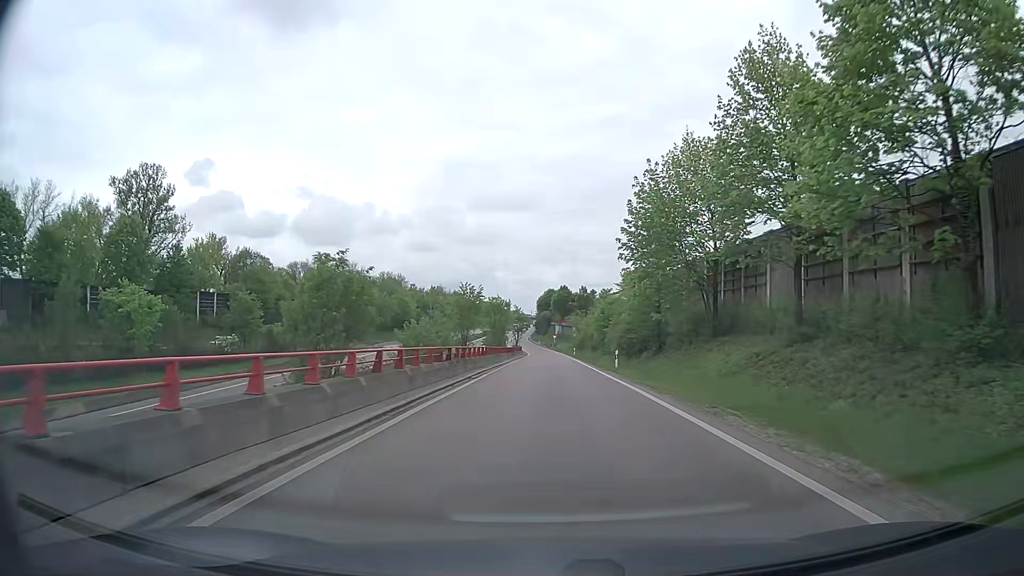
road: trunk_link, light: Day
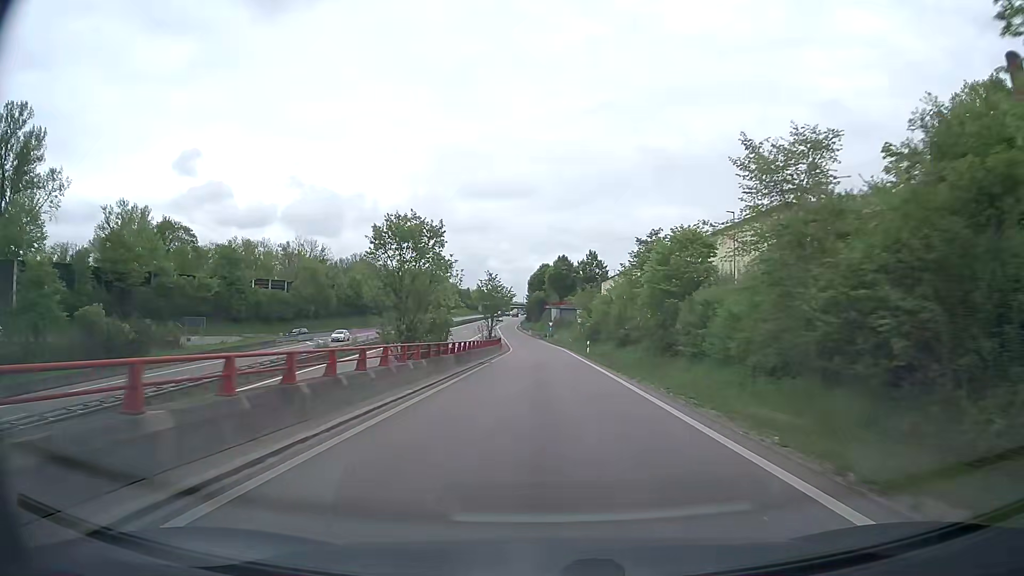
(+0.2, +37.6) m; 0°
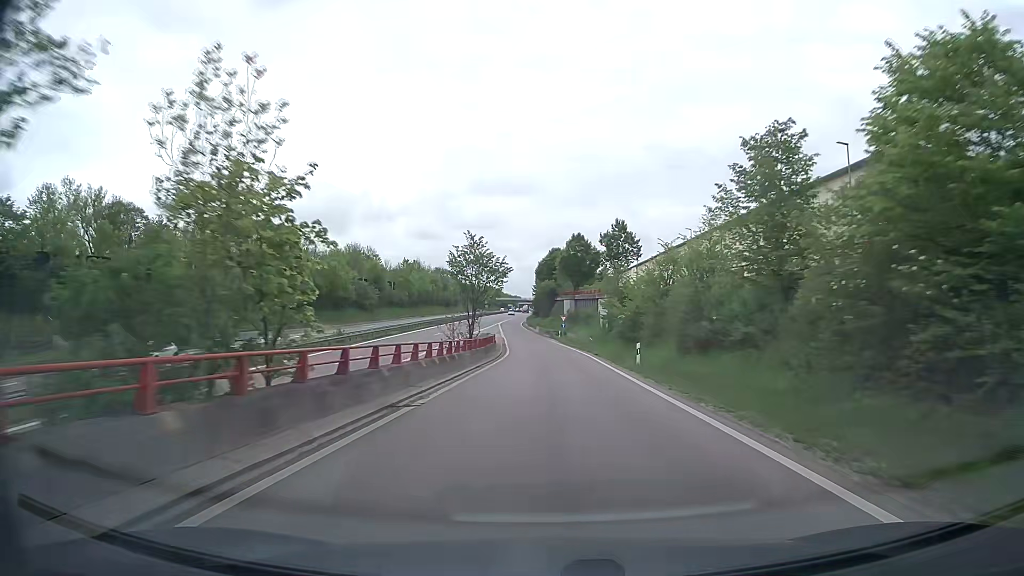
(-0.1, +21.8) m; -1°
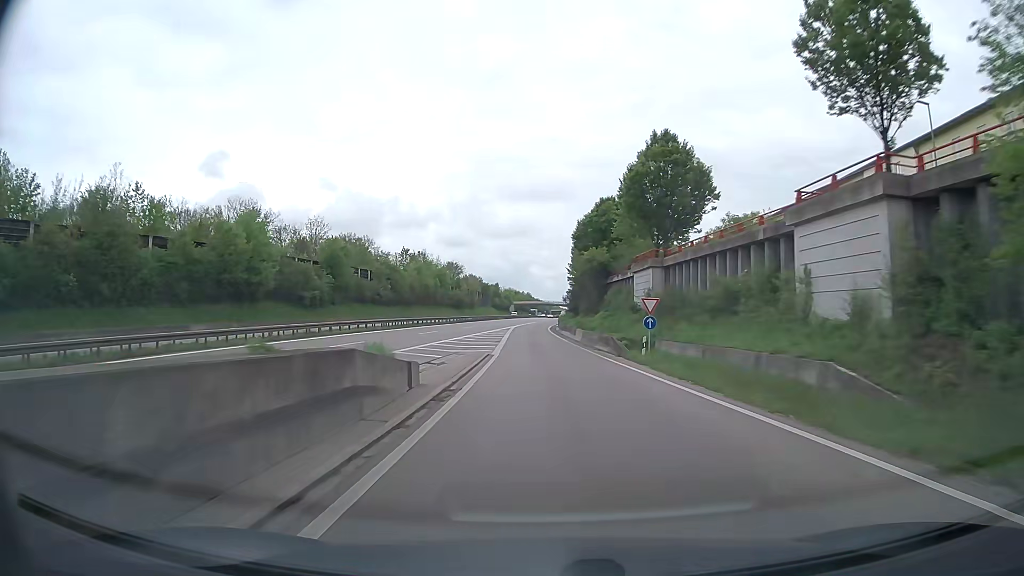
(-1.0, +47.9) m; -3°
